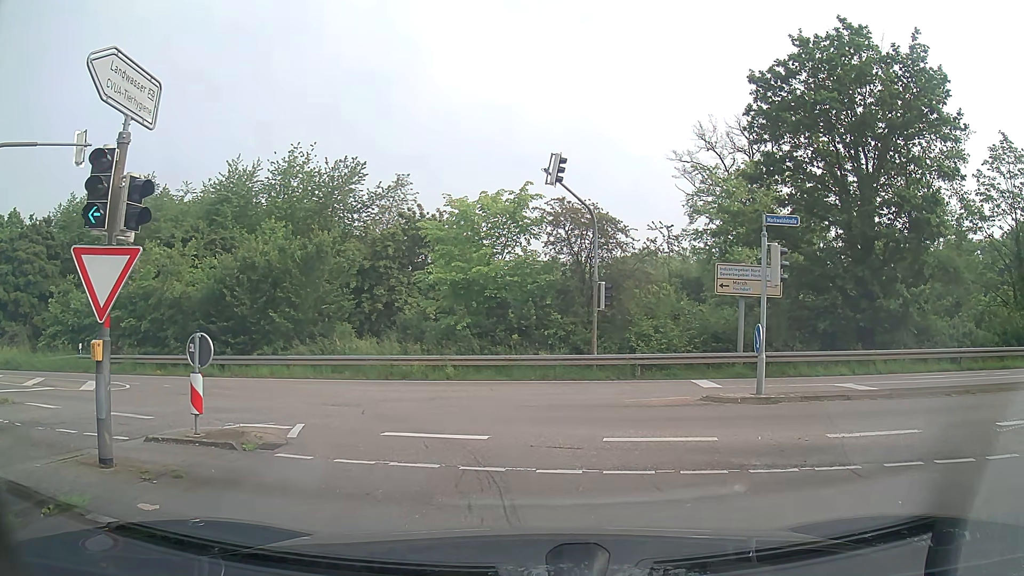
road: secondary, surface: asphalt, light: Day
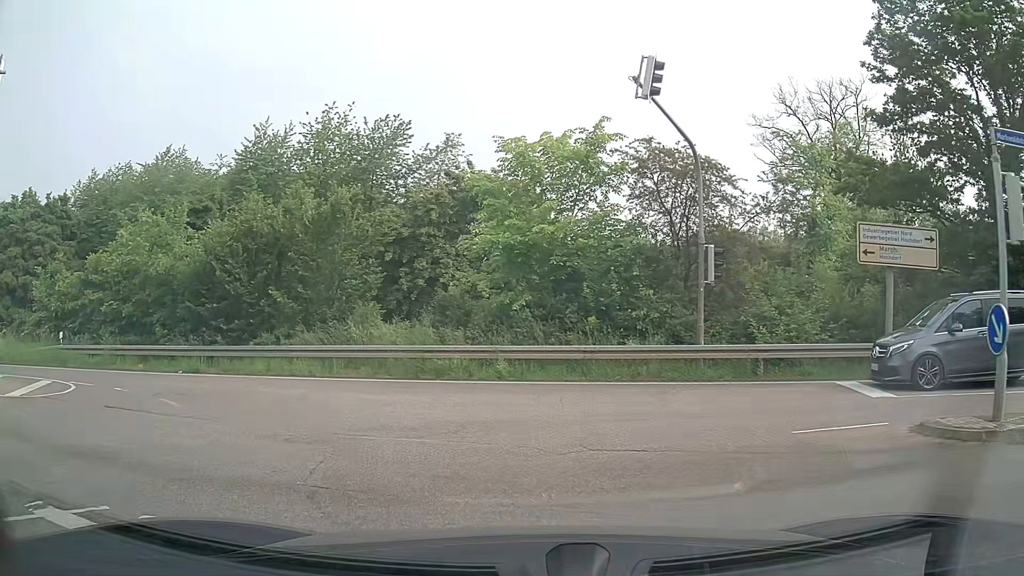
(-0.3, +6.4) m; -4°
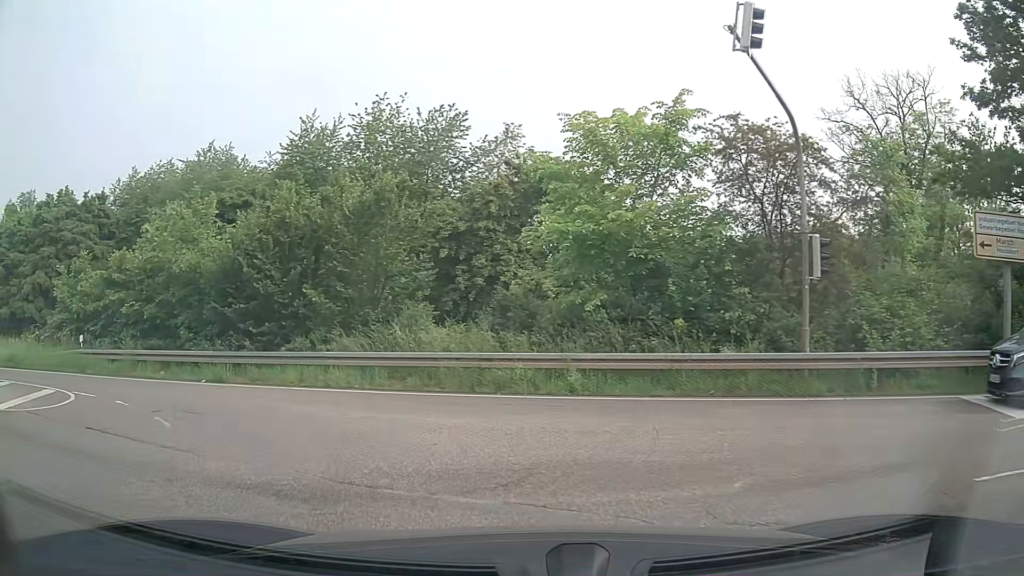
(-0.2, +2.6) m; -6°
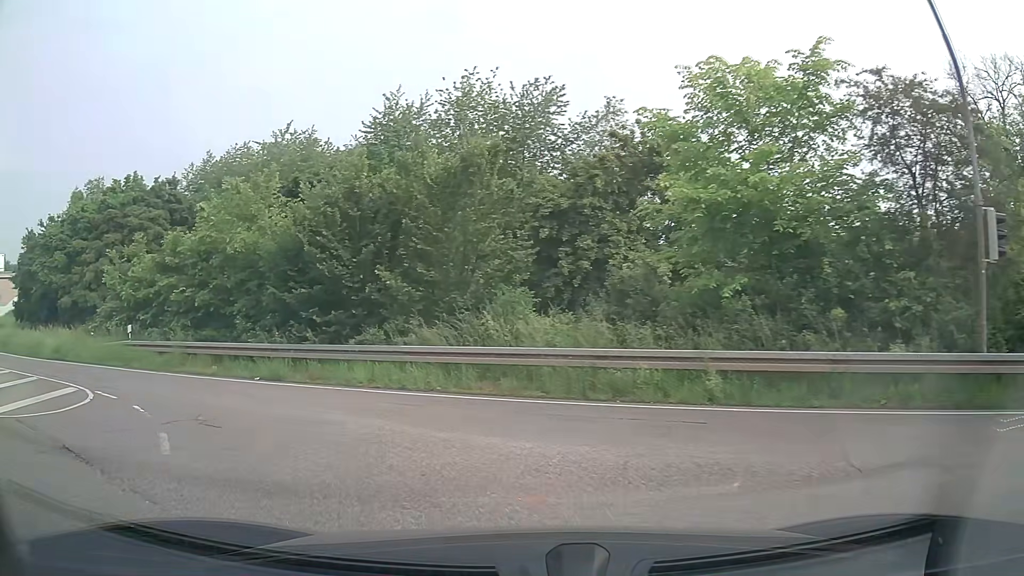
(-0.3, +3.0) m; -10°
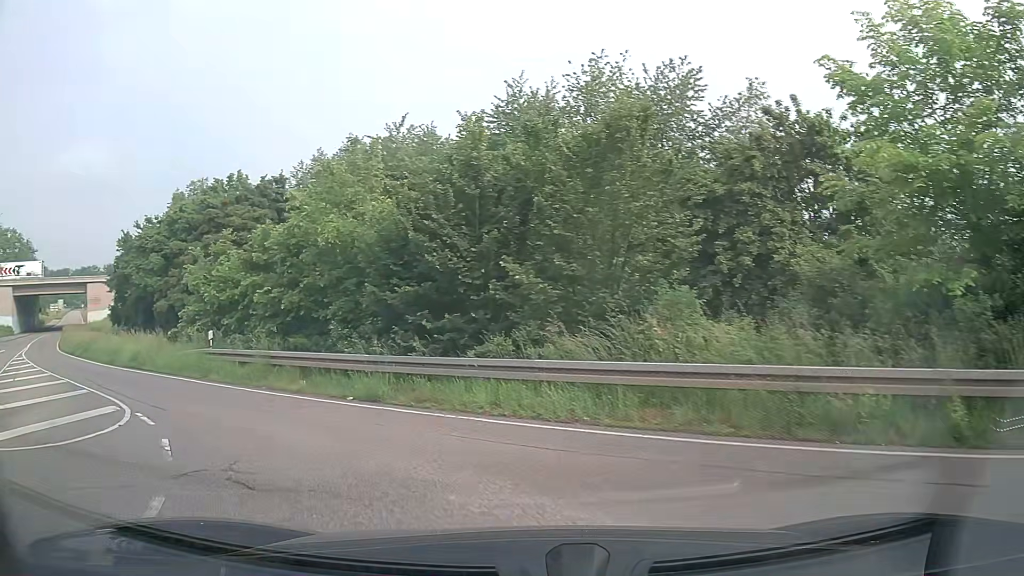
(-0.3, +3.3) m; -11°
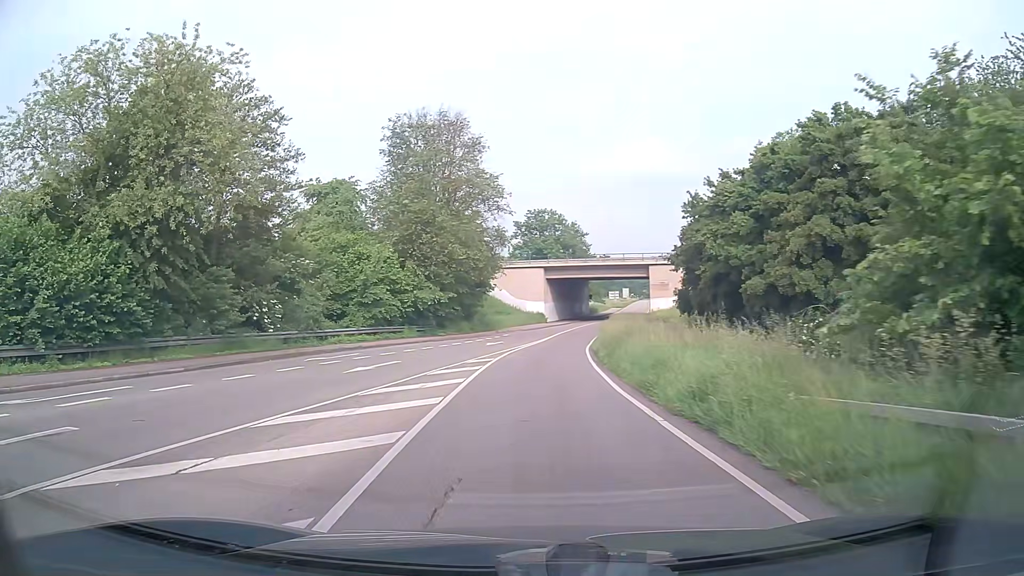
(-7.8, +14.7) m; -50°
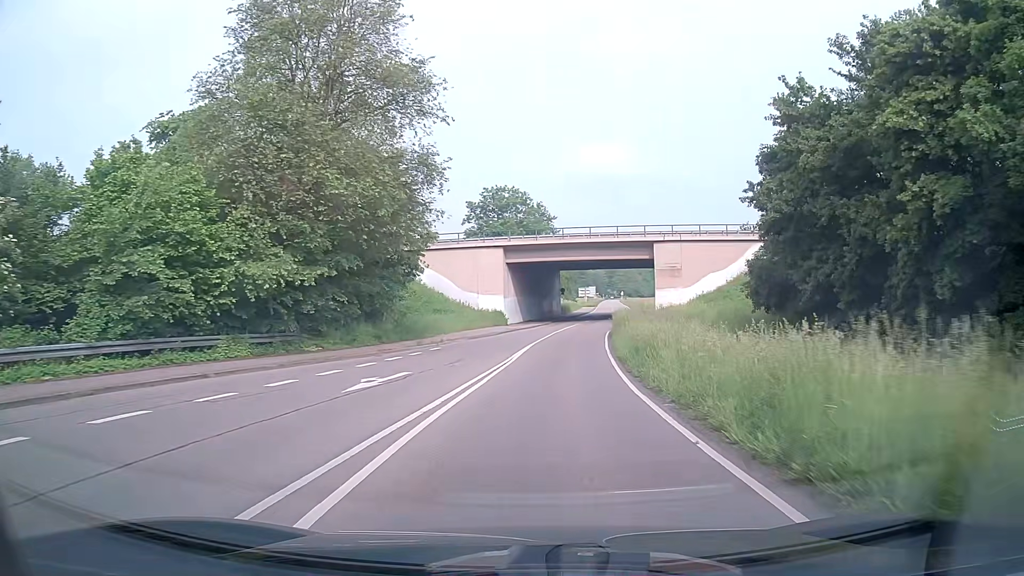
(+0.2, +25.2) m; +4°
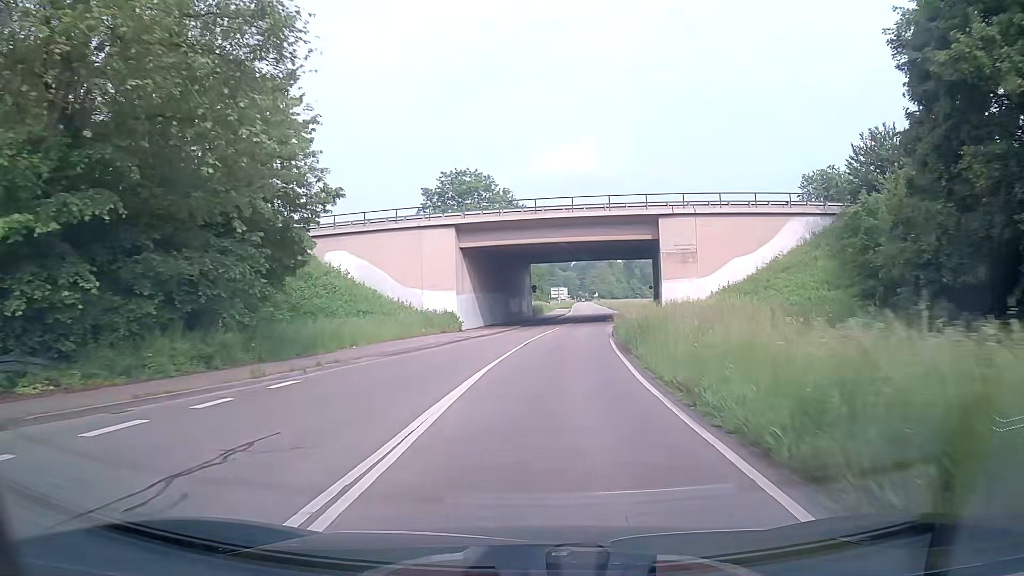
(+0.3, +15.6) m; +2°
(0, +10) (0, +20) (+1, +30) (+2, +40) (+4, +50) (+5, +60) (+7, +70) (+8, +80) (+9, +89) (+10, +99) m
